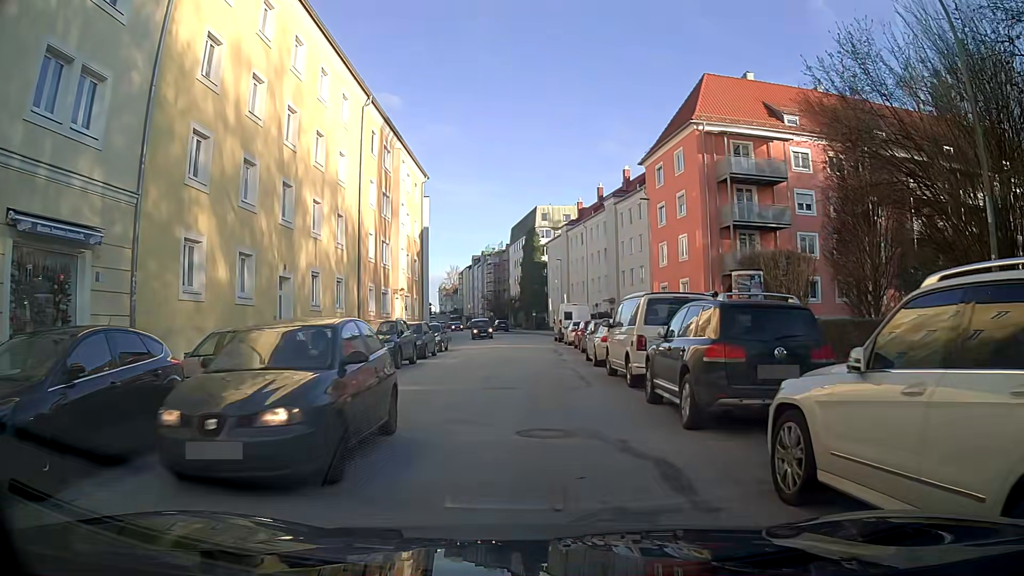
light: Day
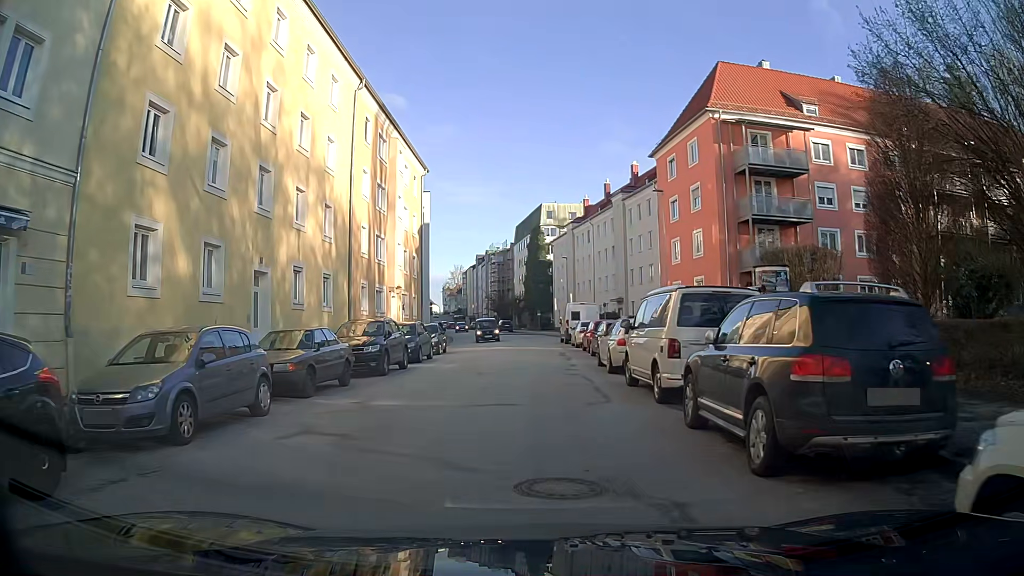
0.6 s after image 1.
(0.0, +2.7) m; -1°
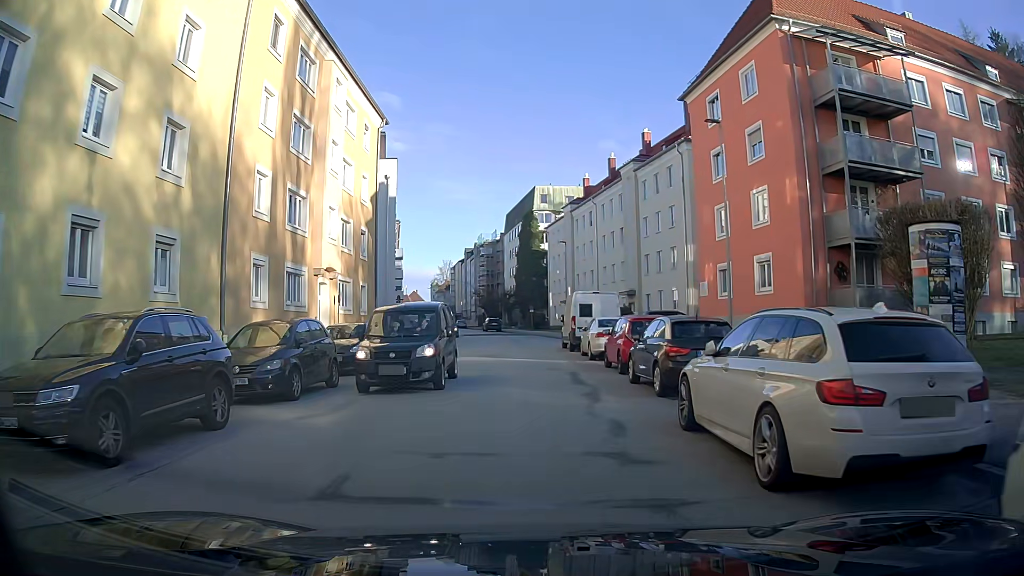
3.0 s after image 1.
(+0.1, +12.9) m; +1°
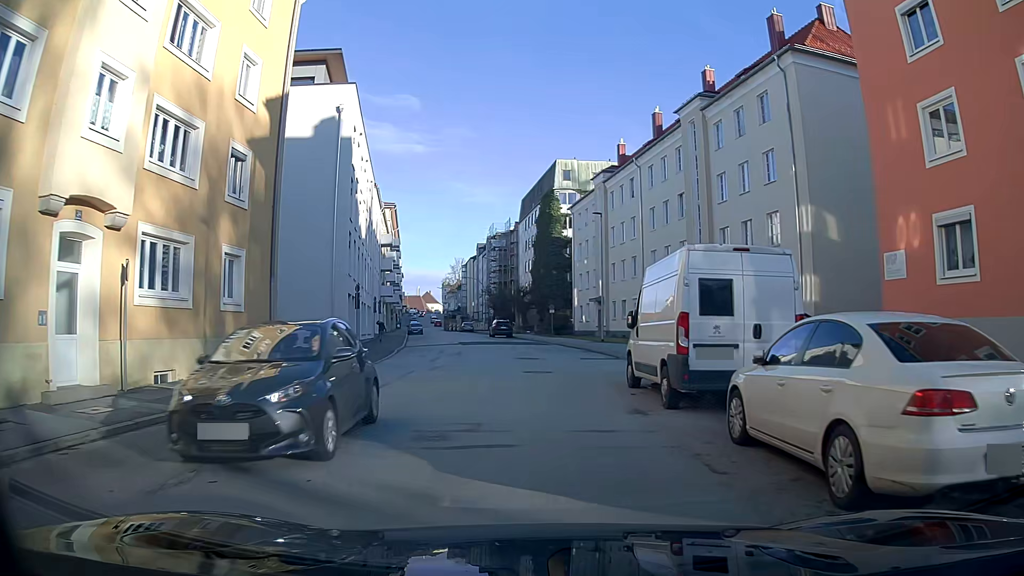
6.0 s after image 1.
(-0.2, +17.9) m; -1°
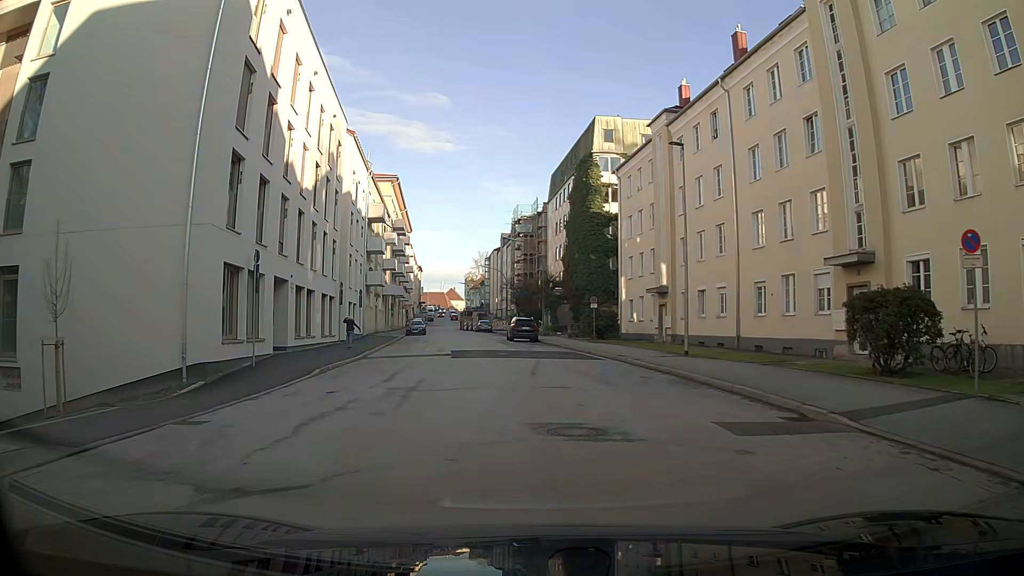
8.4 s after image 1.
(-0.3, +17.2) m; -3°
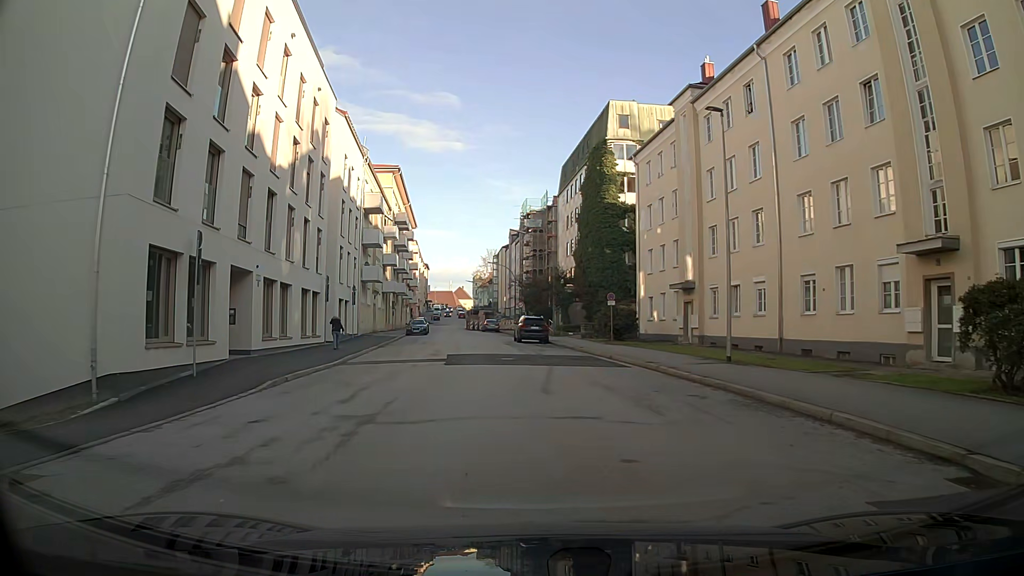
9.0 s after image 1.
(0.0, +4.5) m; -1°
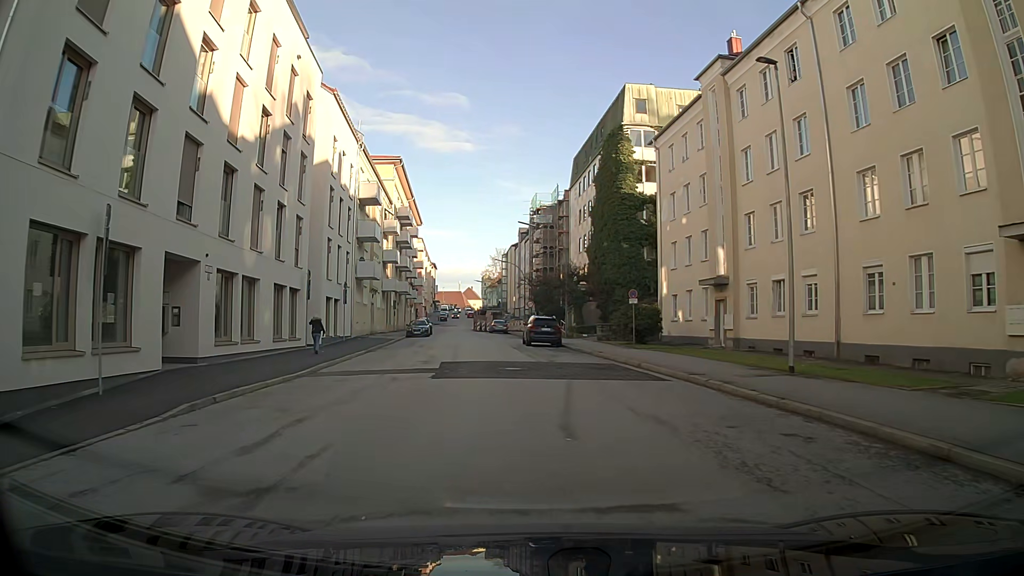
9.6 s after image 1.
(0.0, +4.5) m; -1°
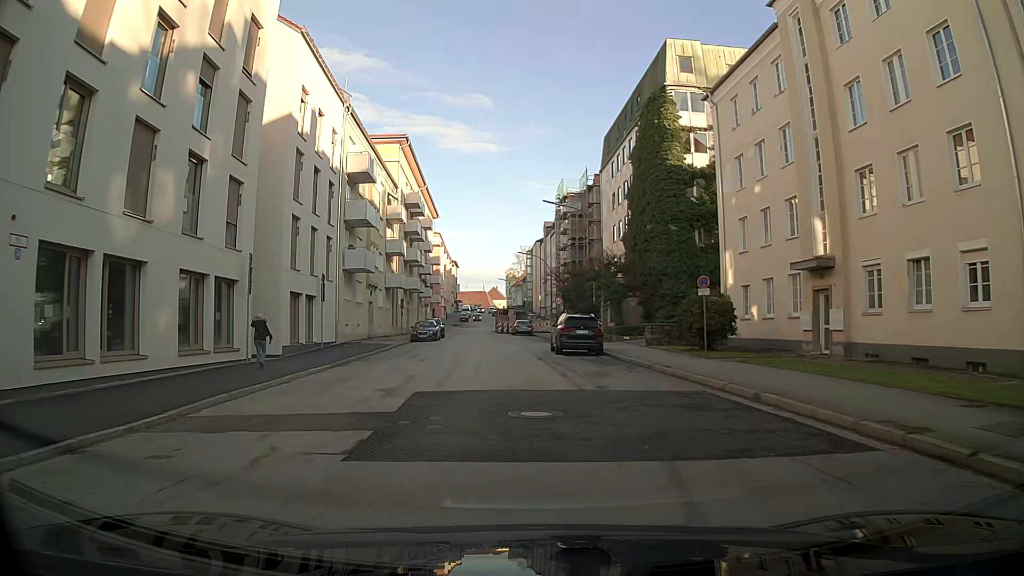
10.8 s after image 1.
(-0.2, +9.2) m; -3°
(0, +10) (-1, +20) (-1, +30) (-1, +40) (-1, +50) (-3, +60) (-5, +70) (-5, +80) (-6, +90) (-6, +100) m
